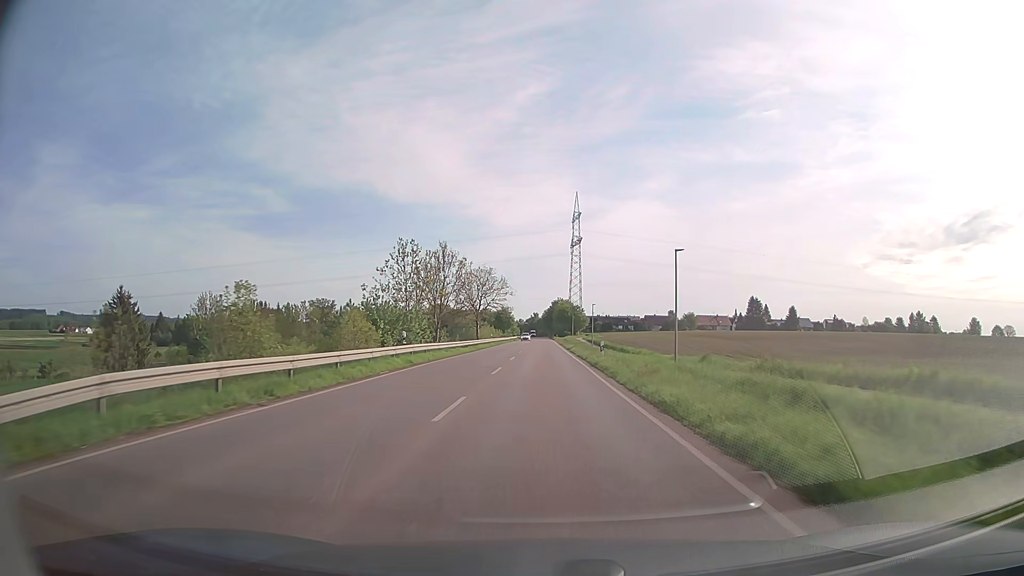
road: secondary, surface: asphalt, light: Day
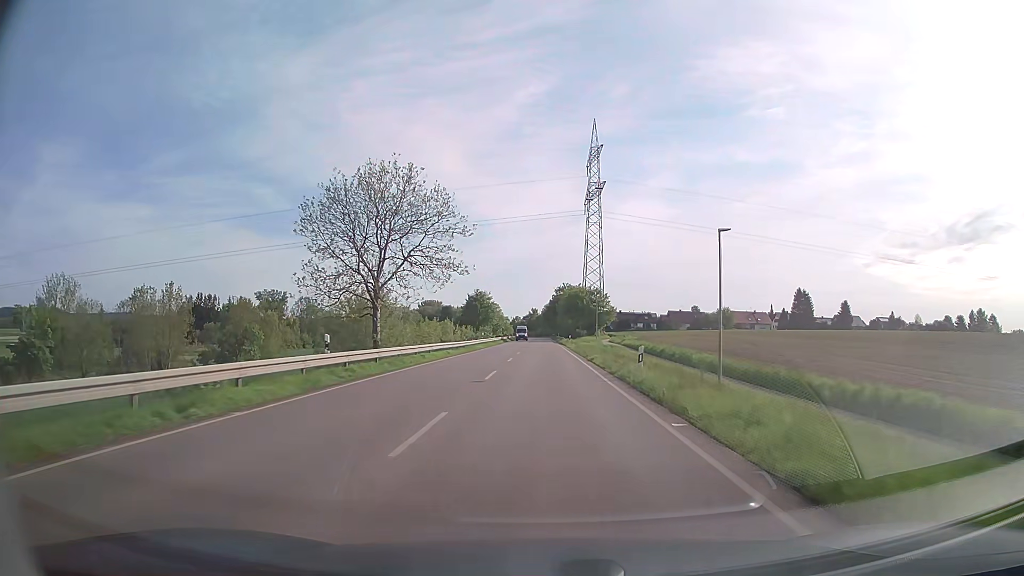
(0.0, +63.4) m; 0°
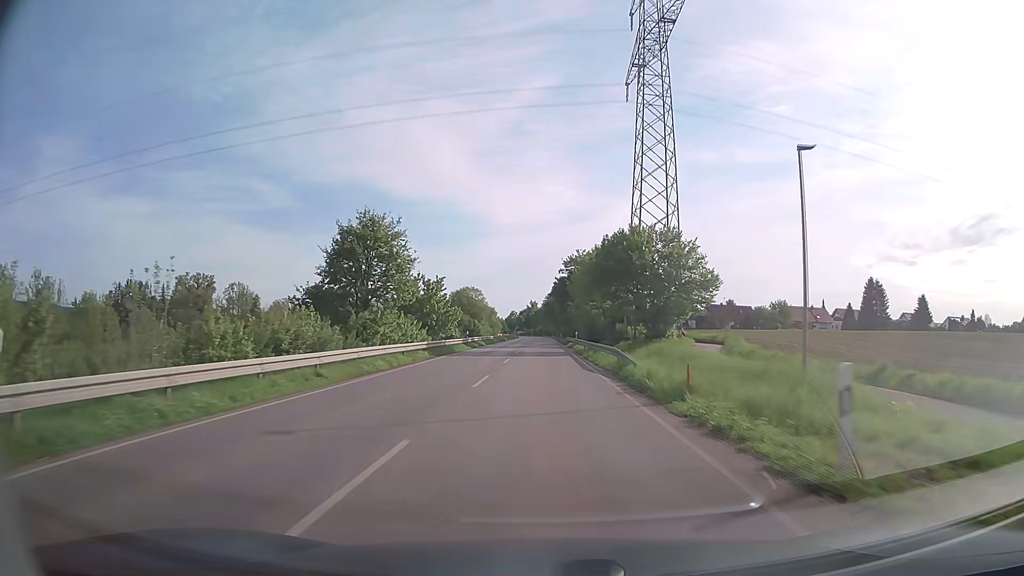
(0.0, +63.2) m; 0°
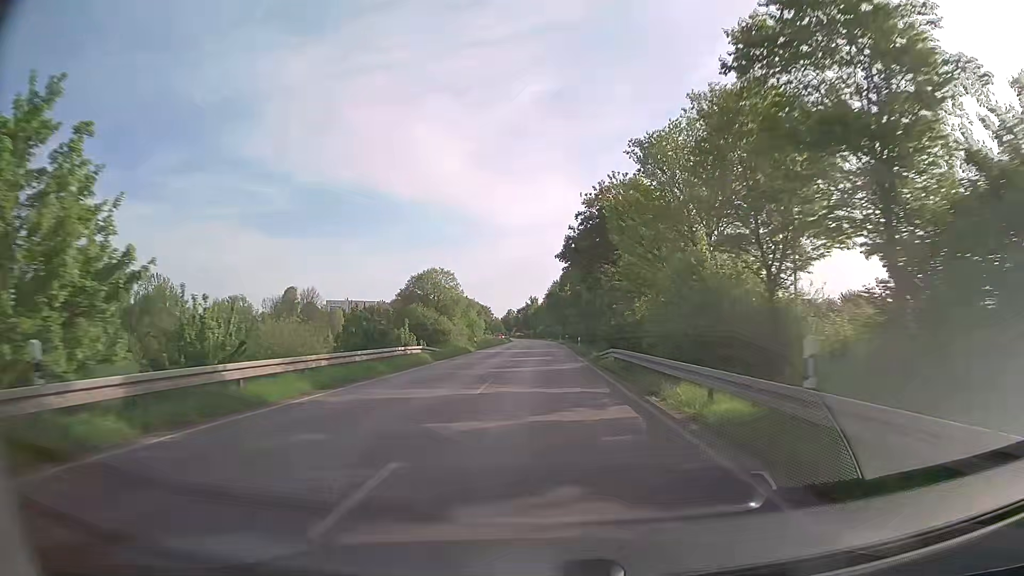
(-0.1, +49.3) m; 0°
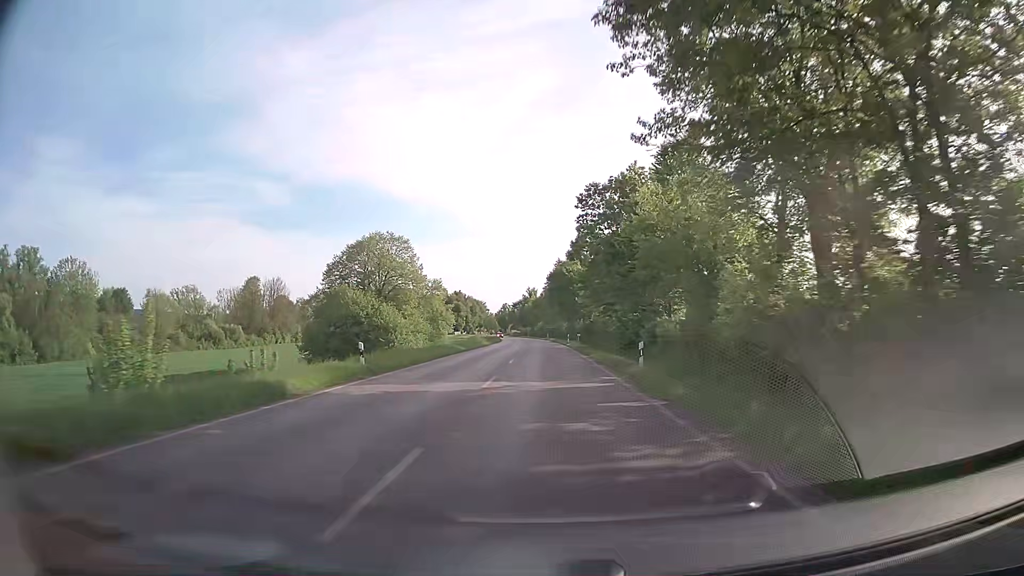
(-0.1, +35.4) m; 0°
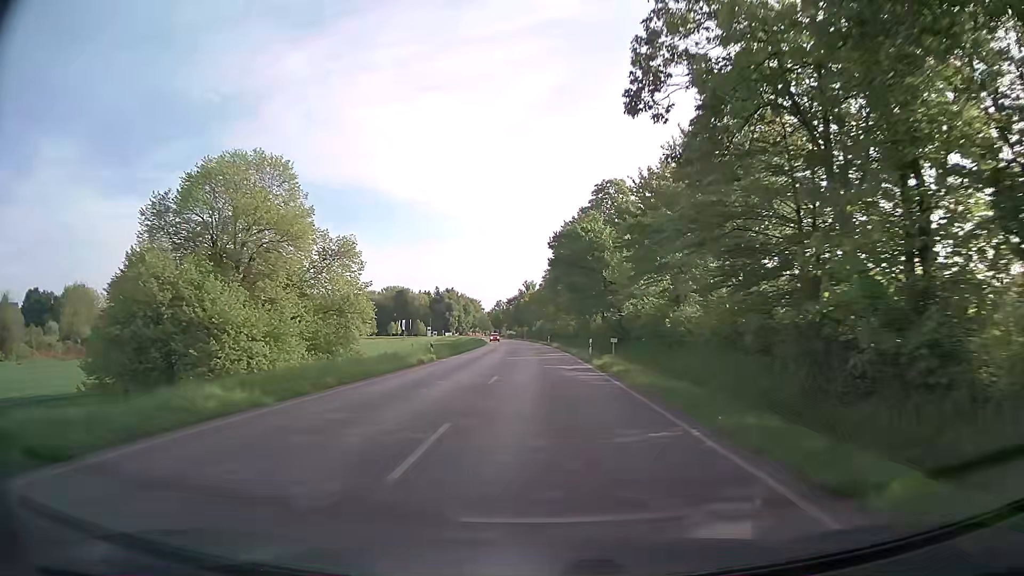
(+0.2, +33.7) m; 0°
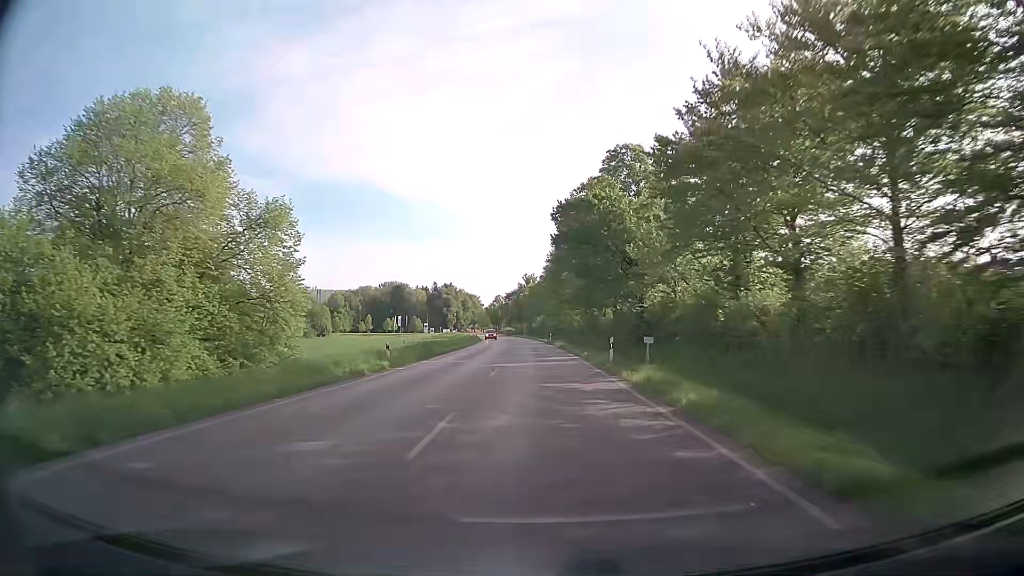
(0.0, +10.8) m; 0°
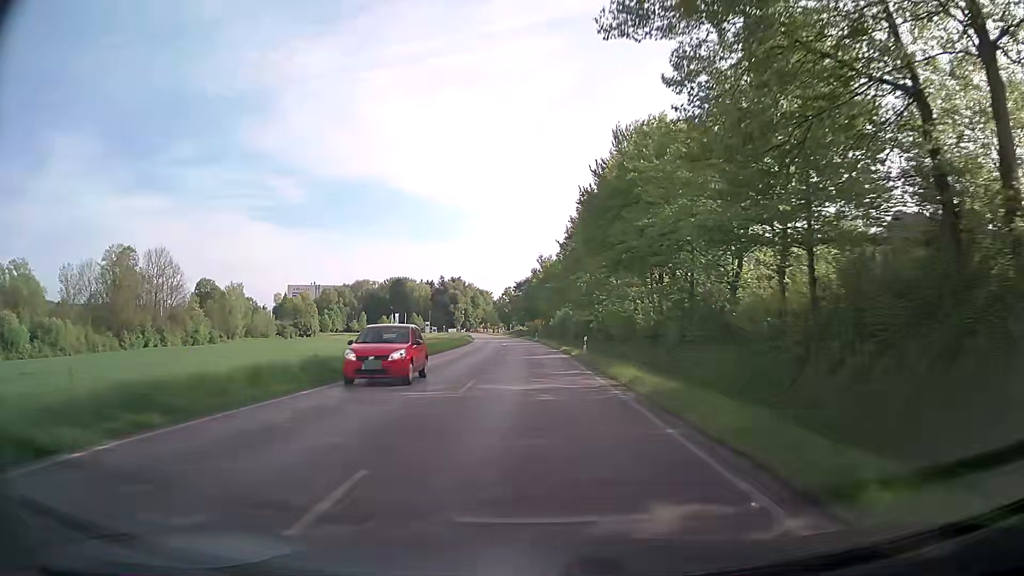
(-0.4, +40.5) m; -2°
(0, +10) (0, +20) (0, +30) (-1, +40) (-1, +50) (-1, +60) (-2, +70) (-2, +80) (-3, +90) (-4, +100) m
